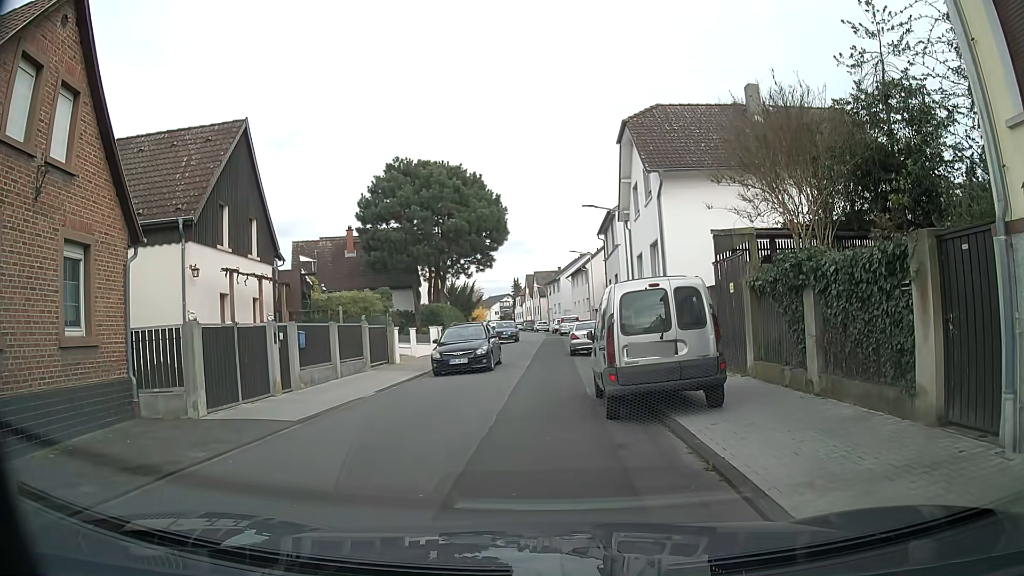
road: residential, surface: asphalt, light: Day
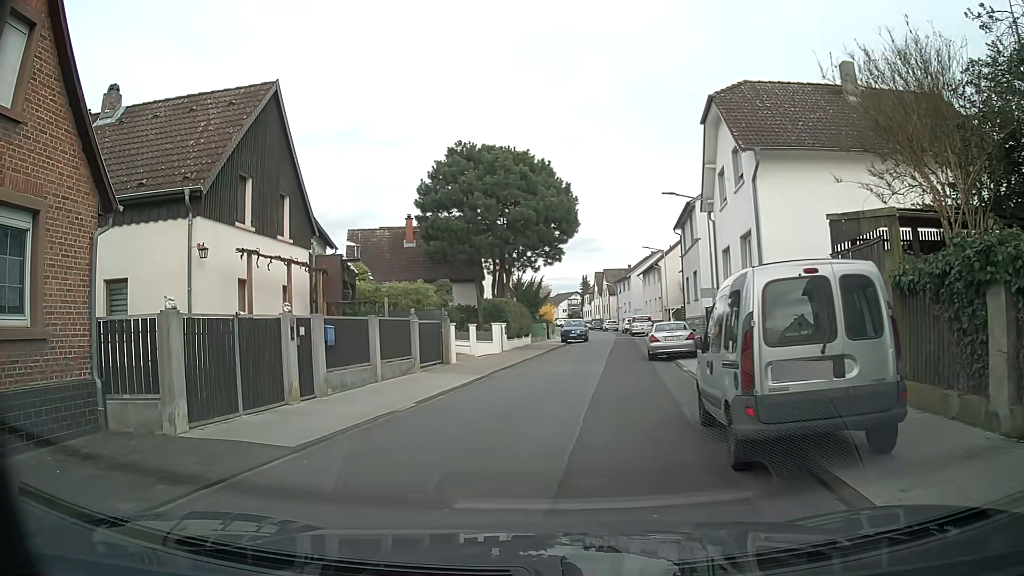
(-0.2, +3.2) m; -7°
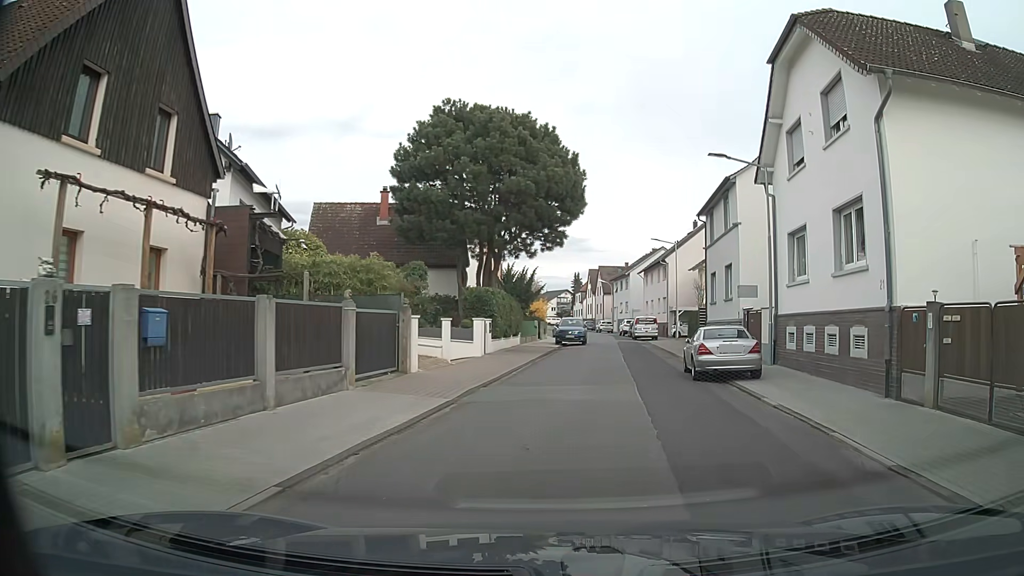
(-0.6, +7.7) m; -1°
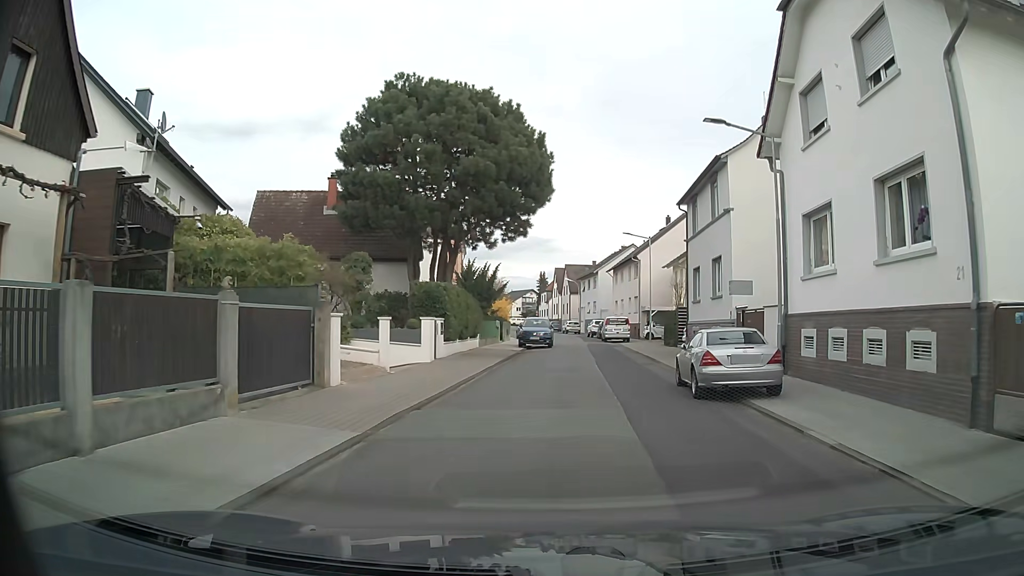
(+0.2, +4.0) m; +4°
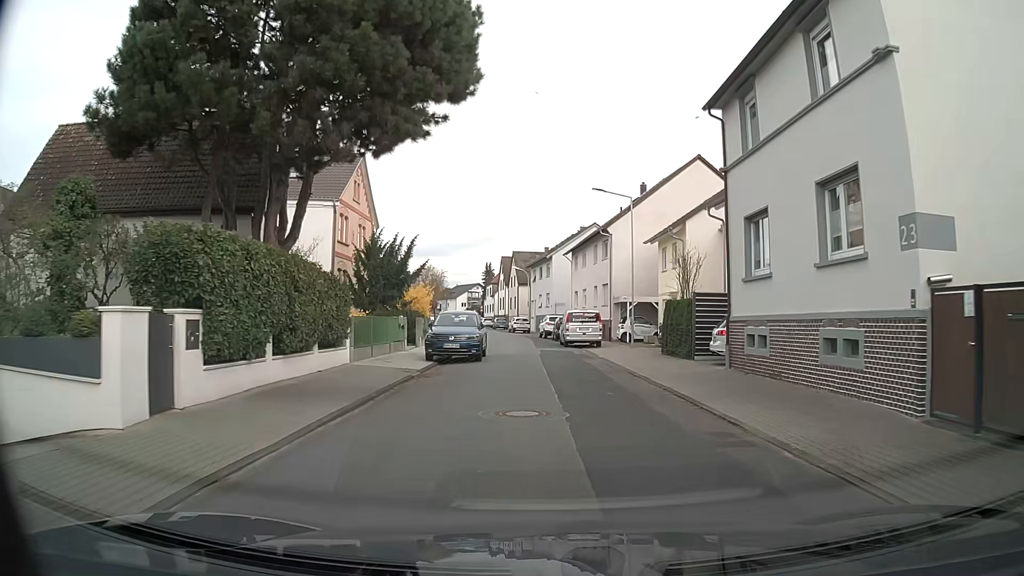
(+0.8, +15.3) m; +5°
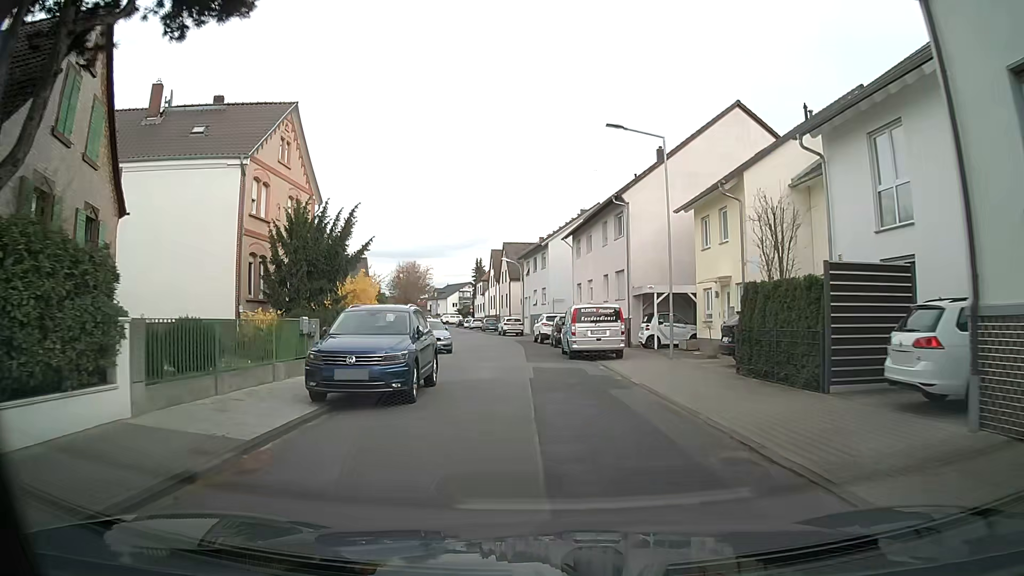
(-0.1, +10.9) m; -1°
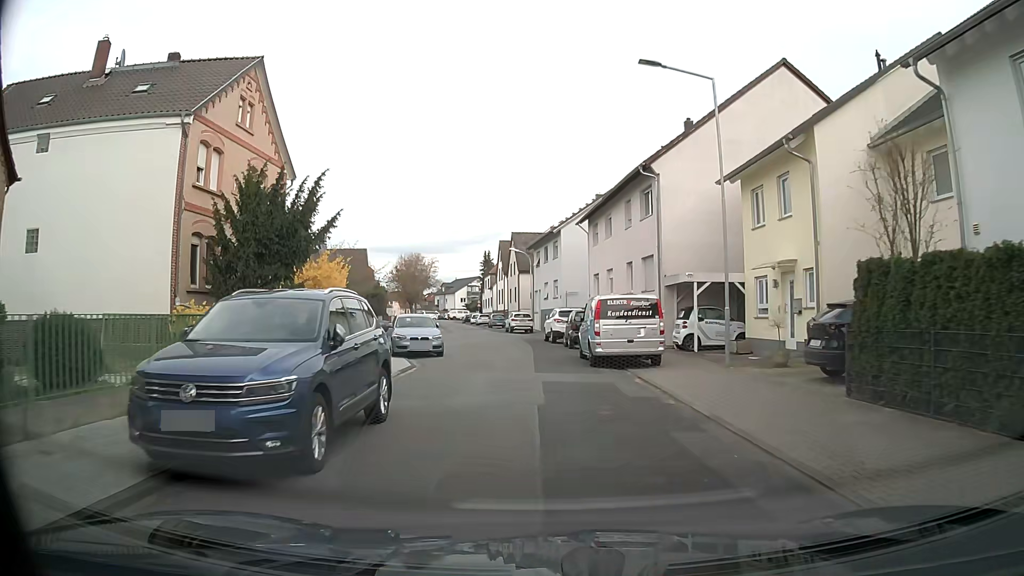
(0.0, +5.5) m; -1°
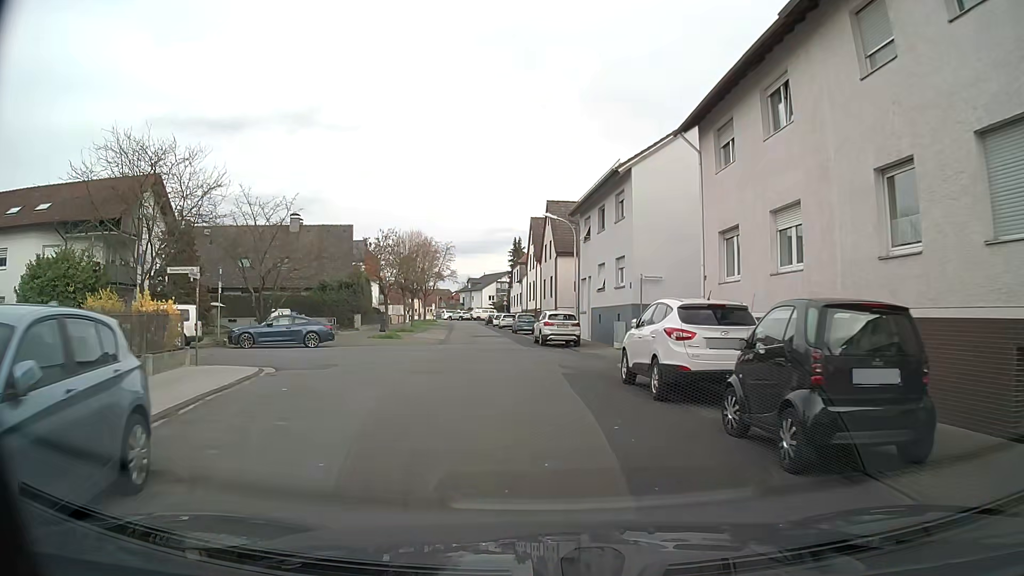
(-0.7, +21.1) m; -3°
(0, +10) (0, +20) (-2, +30) (-3, +40) (-4, +50) (-5, +60) (-6, +70) (-8, +79) (-9, +89) (-9, +99) m
